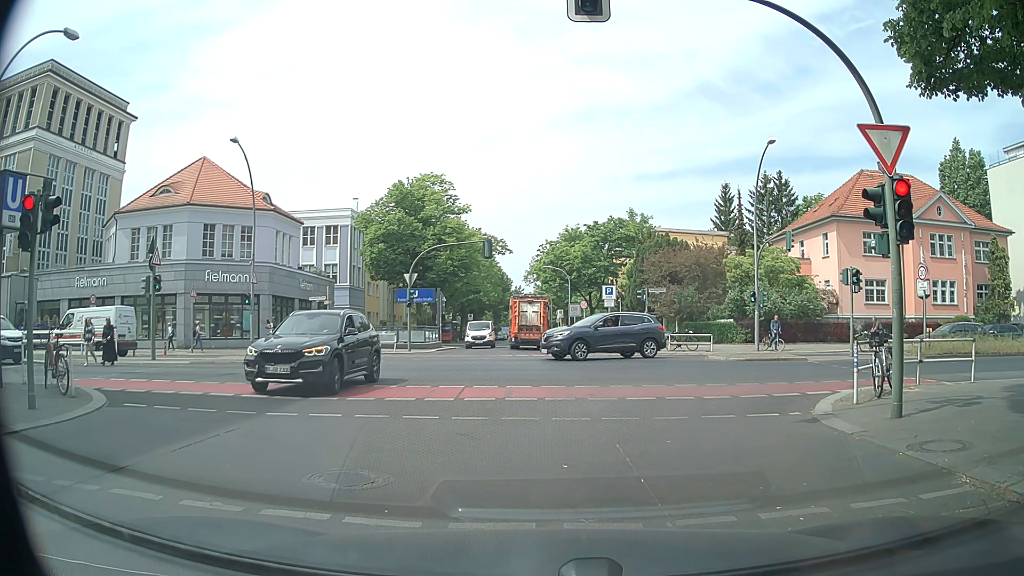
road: residential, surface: asphalt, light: Day
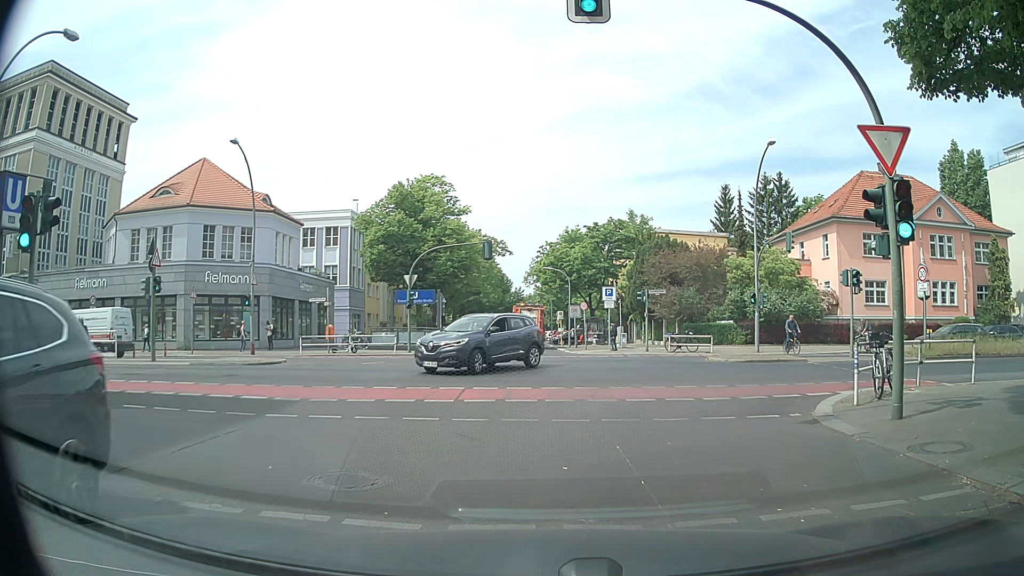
(0.0, 0.0) m; 0°
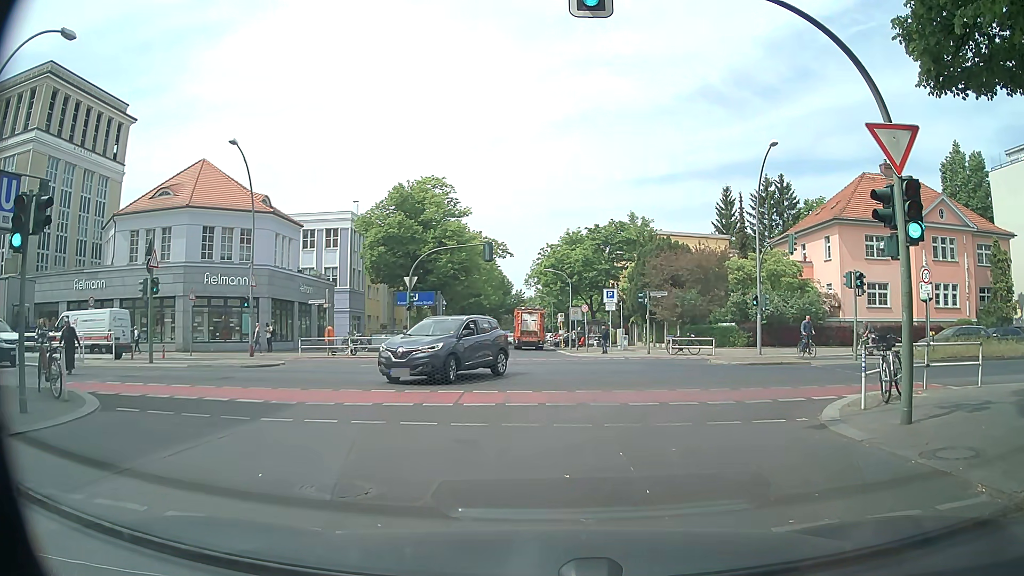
(0.0, +0.3) m; 0°
